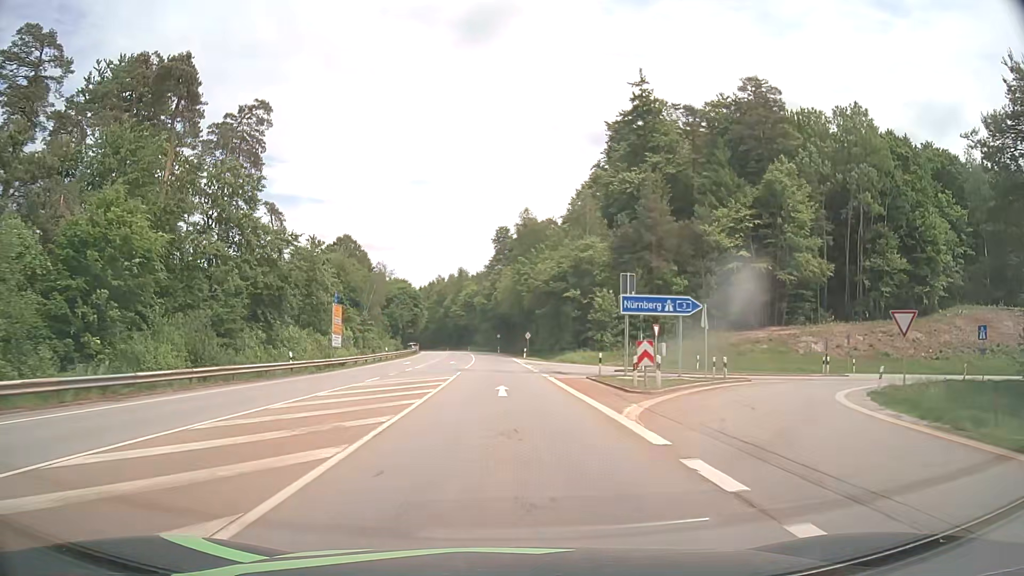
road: secondary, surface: asphalt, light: Day
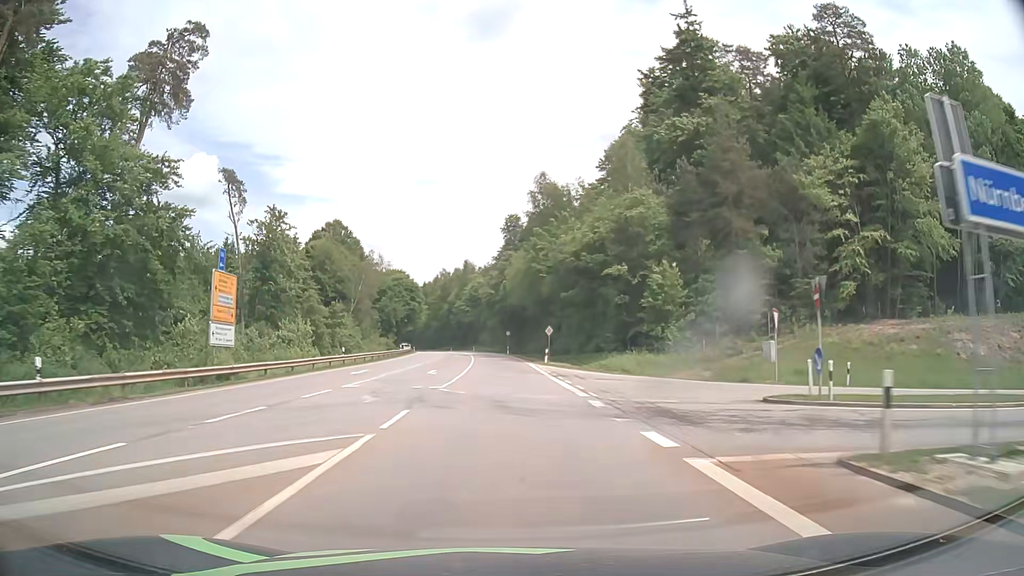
(-0.3, +21.5) m; -1°
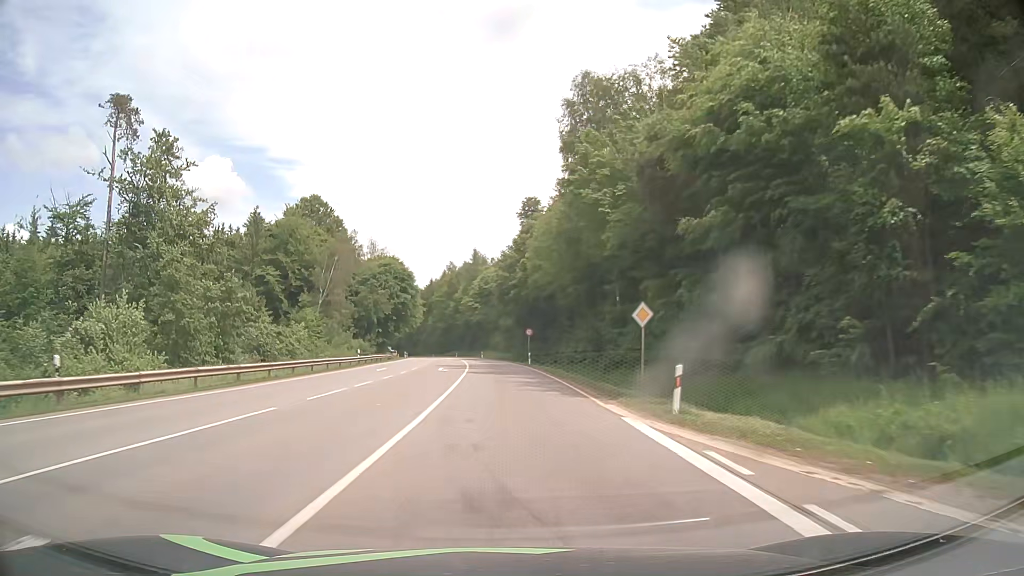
(-0.5, +32.2) m; -2°
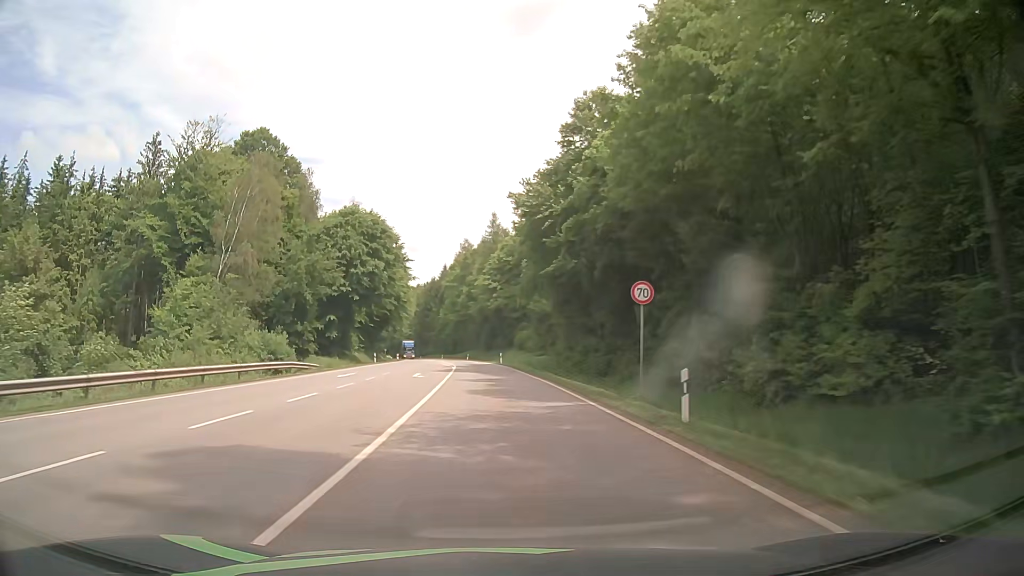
(-0.7, +42.9) m; -2°
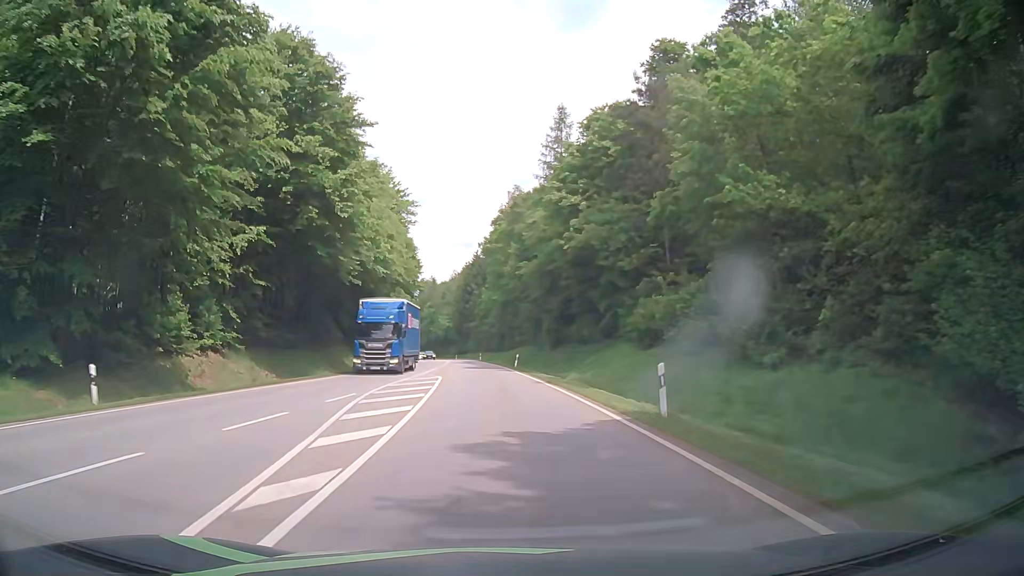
(-2.1, +53.8) m; -5°
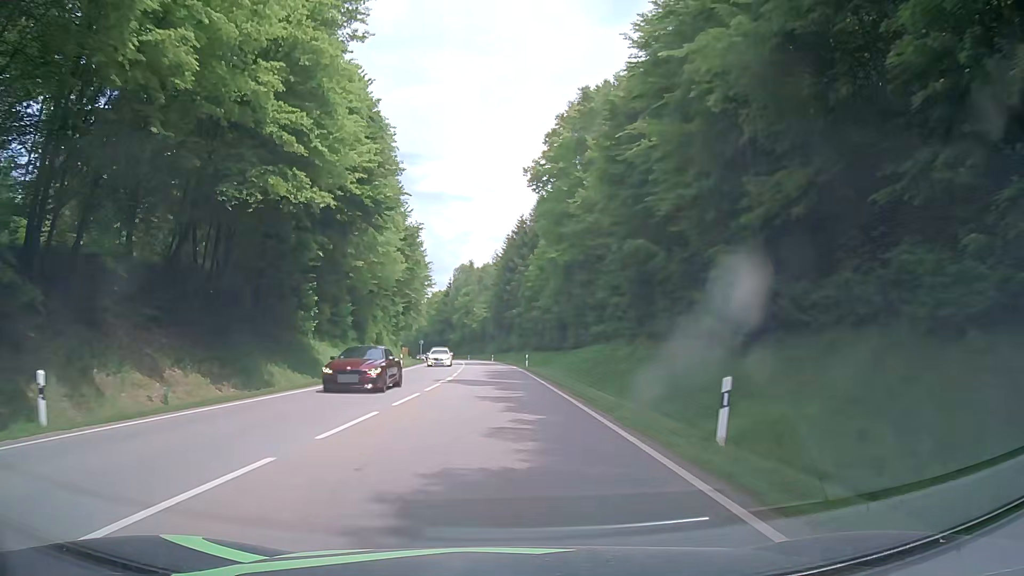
(-1.4, +43.3) m; -4°
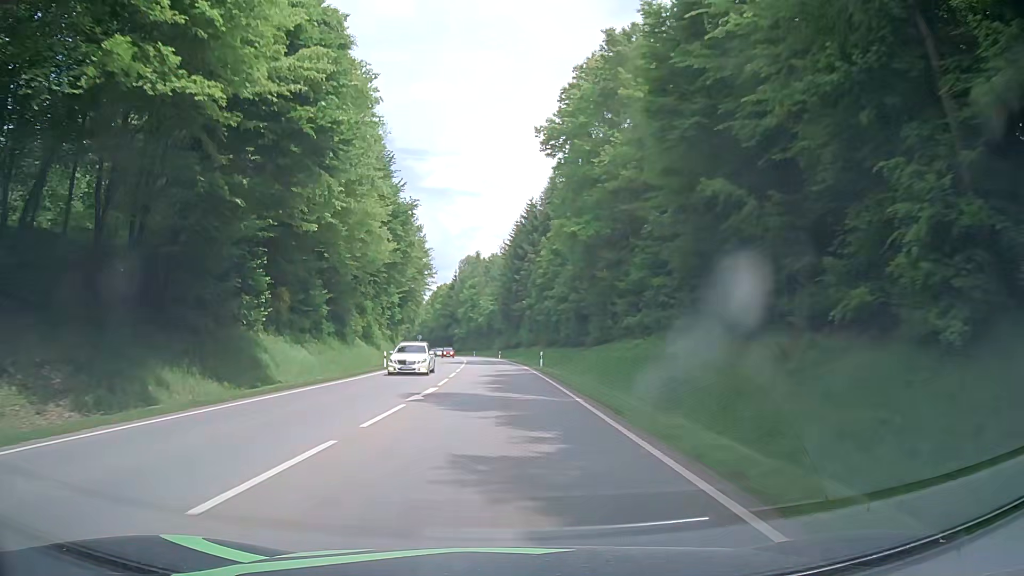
(0.0, +10.8) m; 0°
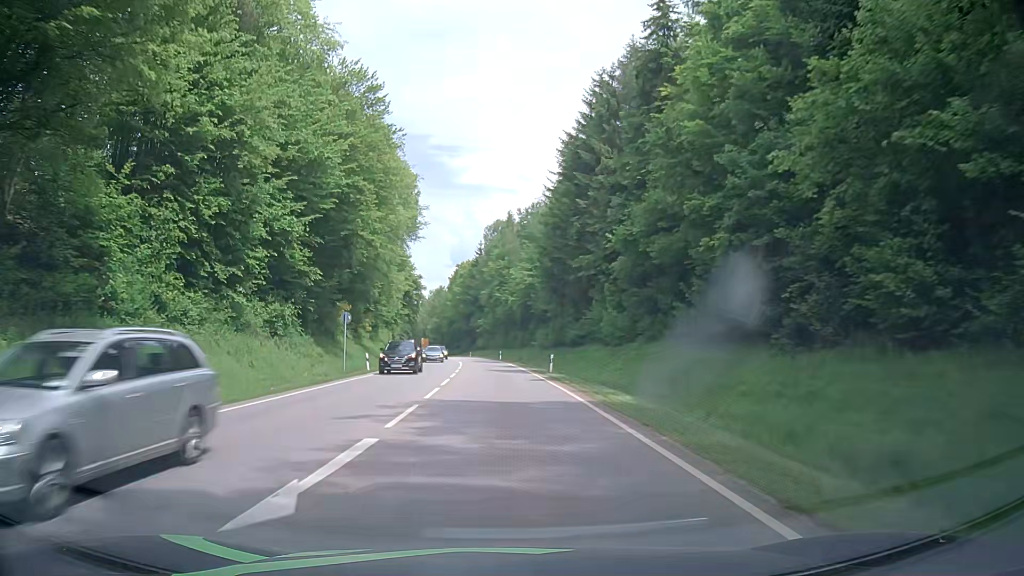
(-1.8, +54.1) m; -2°
(0, +10) (-1, +20) (-1, +30) (-2, +40) (-2, +50) (-3, +60) (-4, +70) (-5, +80) (-6, +90) (-7, +100) m
